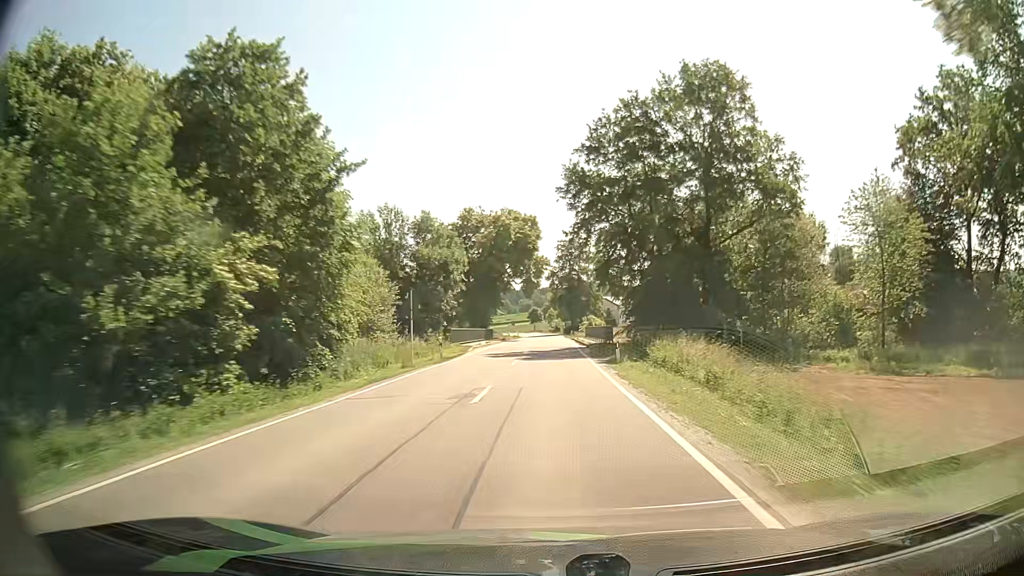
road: secondary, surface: asphalt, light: Day
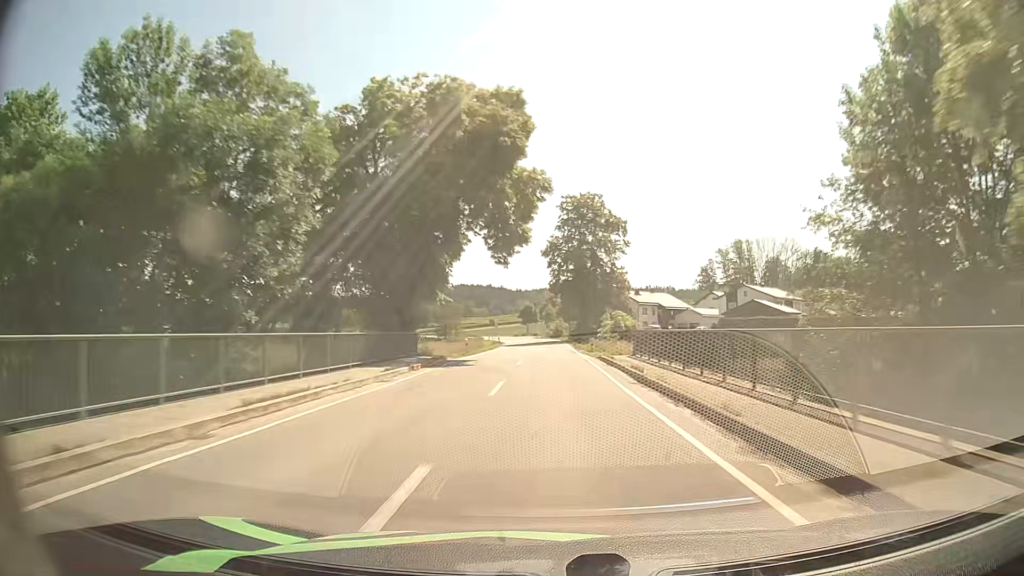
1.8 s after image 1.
(+0.2, +41.6) m; 0°
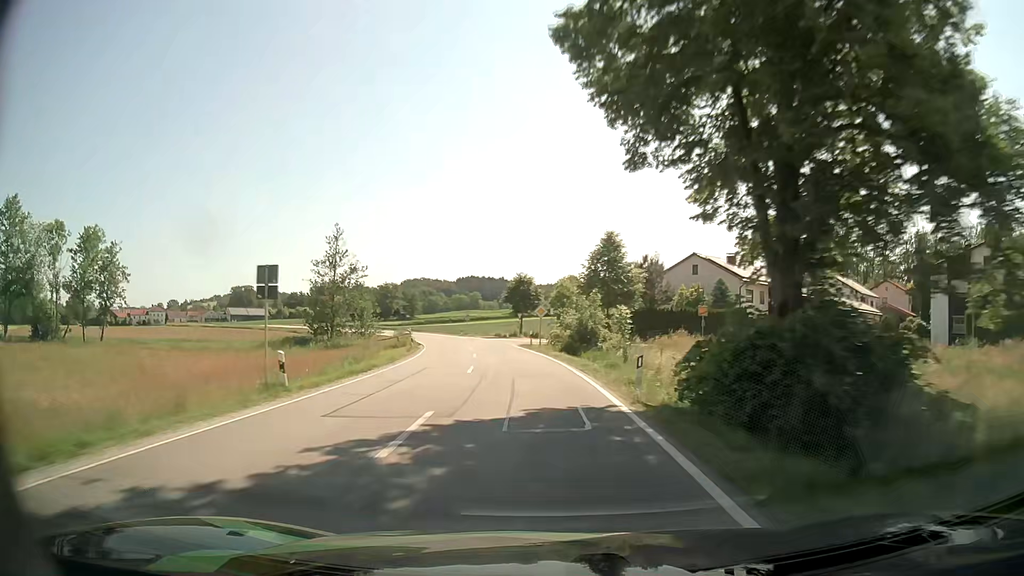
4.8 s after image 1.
(+1.1, +64.8) m; 0°
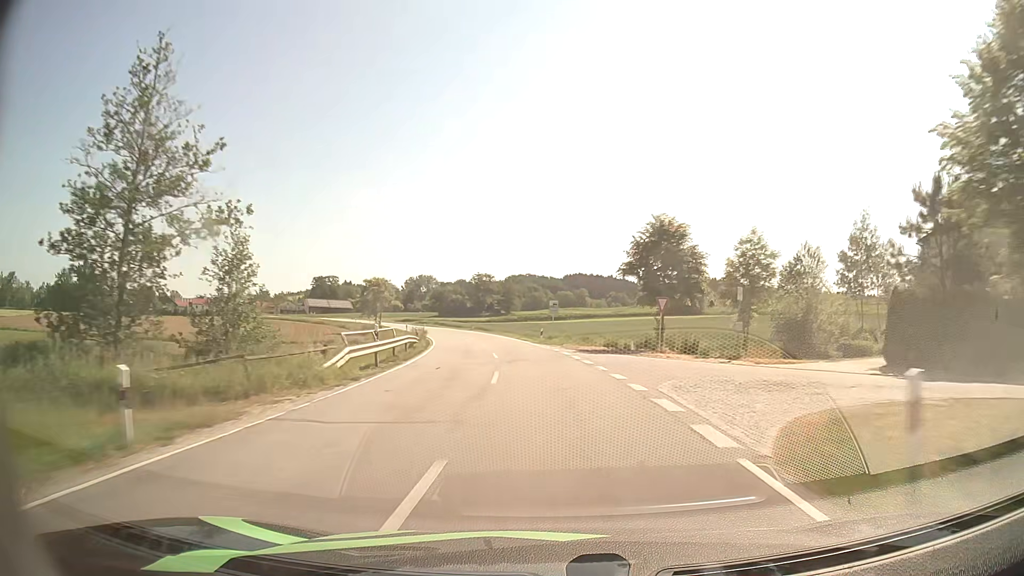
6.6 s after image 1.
(-3.1, +37.8) m; -9°
(0, +10) (-1, +20) (-1, +30) (-3, +40) (-4, +50) (-7, +59) (-9, +69) (-12, +79) (-15, +88) (-19, +98) m
